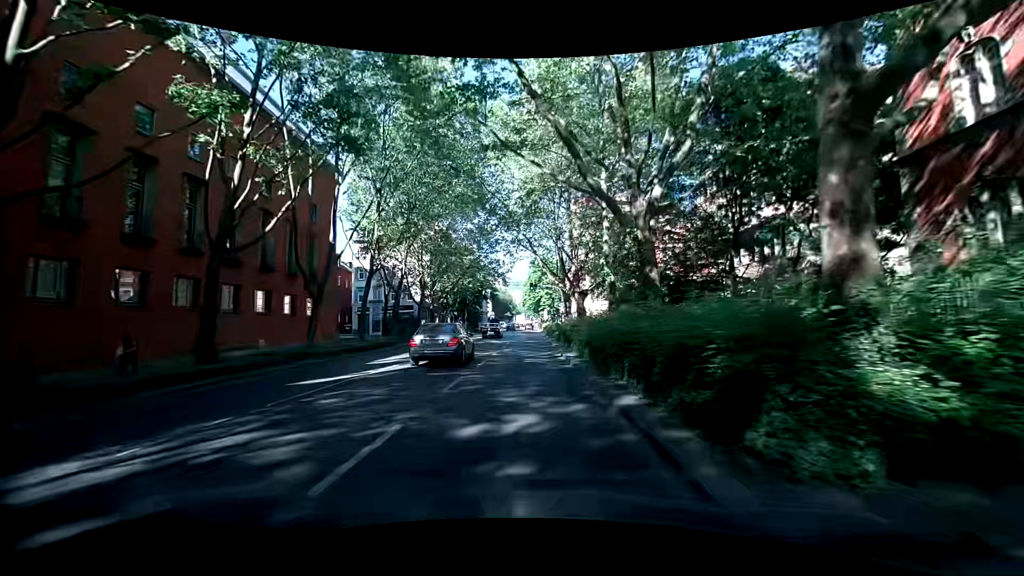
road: secondary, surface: asphalt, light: Day
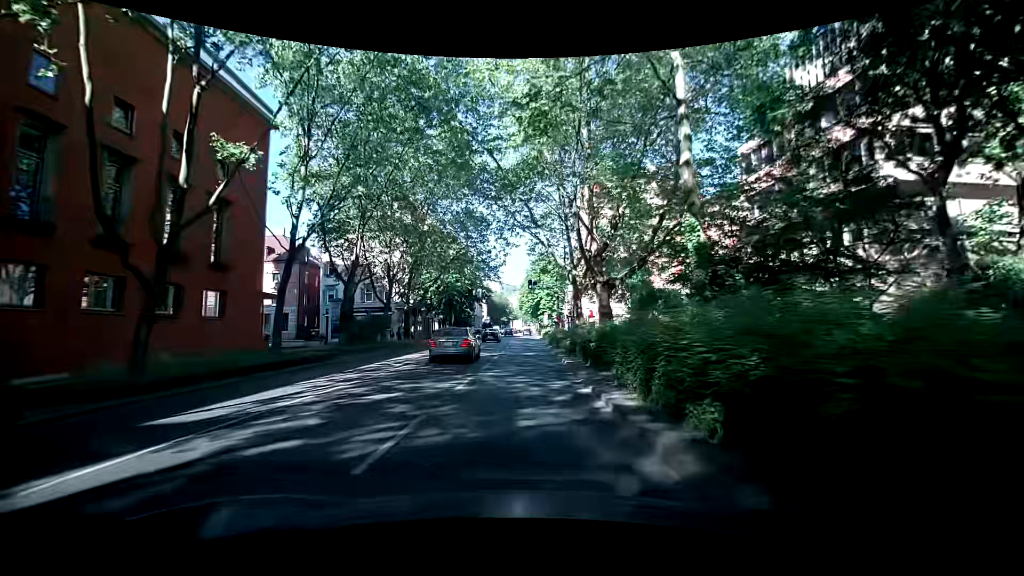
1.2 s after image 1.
(+0.1, +11.2) m; +1°
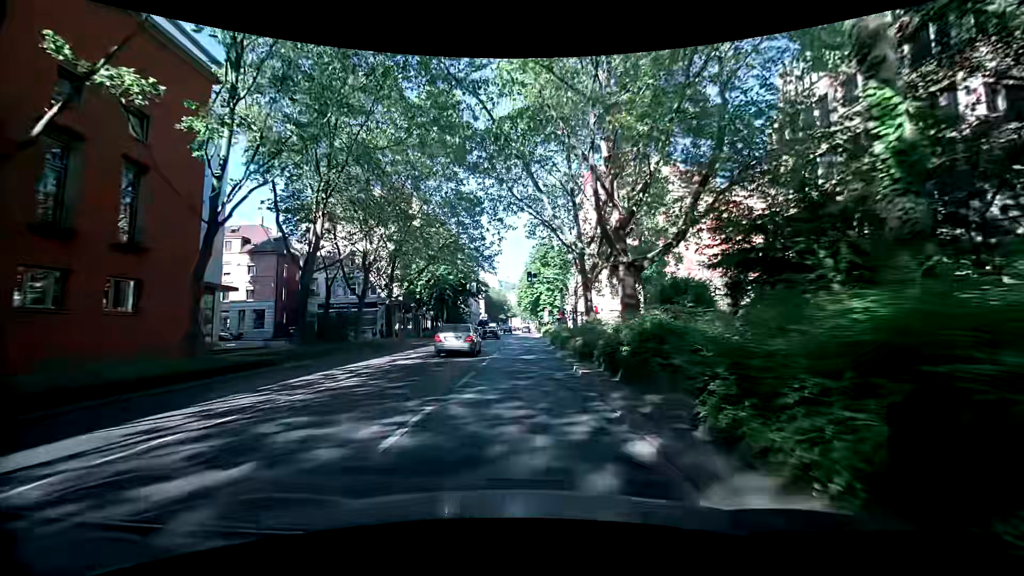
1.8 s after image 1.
(0.0, +5.7) m; +1°
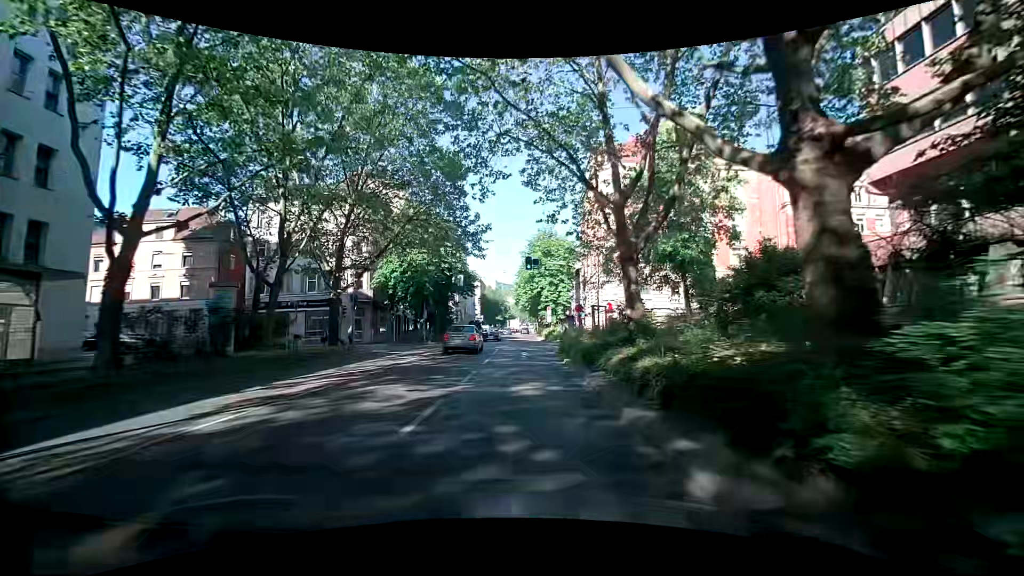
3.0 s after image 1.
(-0.1, +11.3) m; -1°
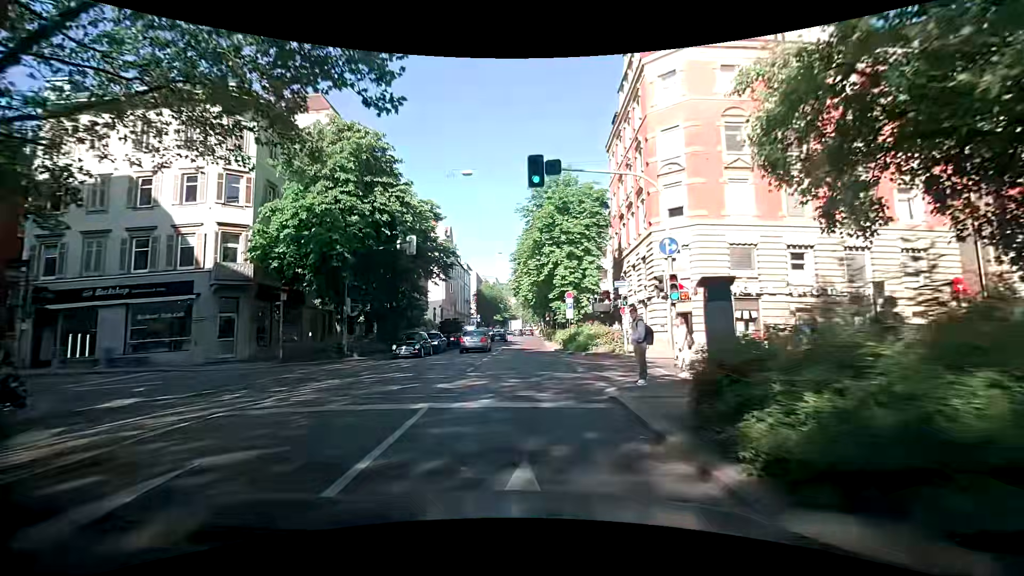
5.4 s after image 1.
(+0.2, +22.5) m; -1°
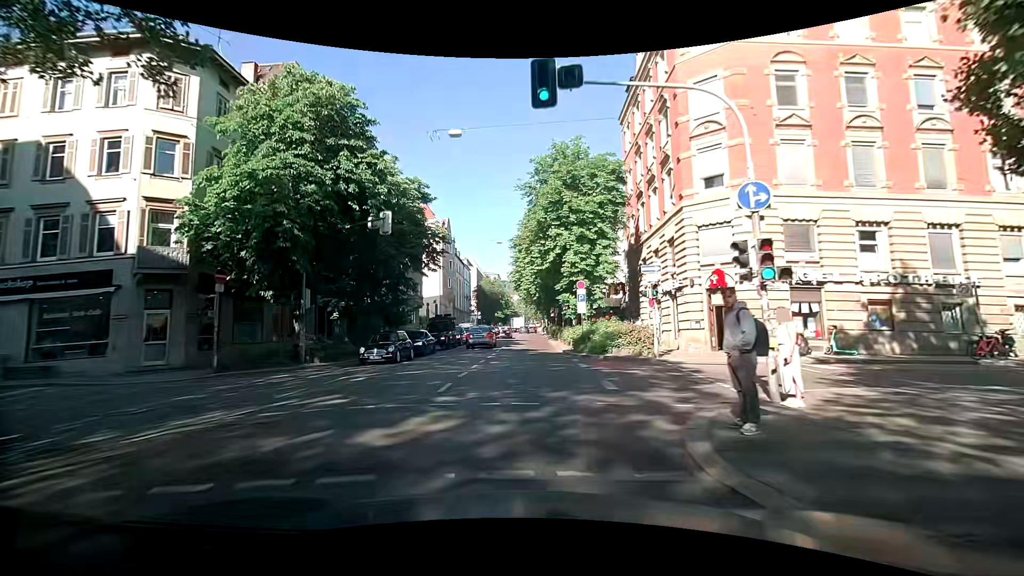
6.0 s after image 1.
(+0.1, +5.5) m; 0°
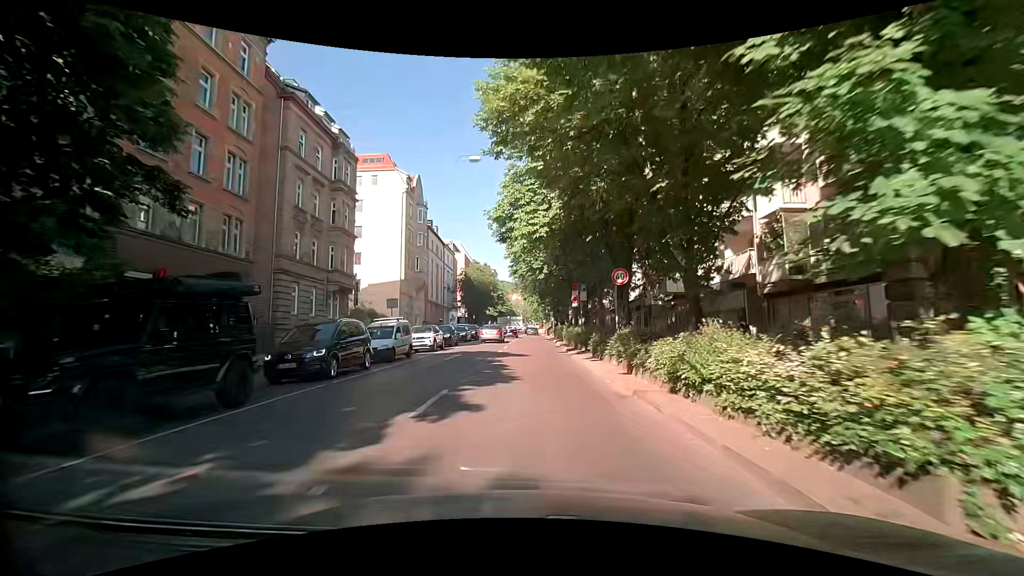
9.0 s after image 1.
(+0.2, +27.3) m; +1°
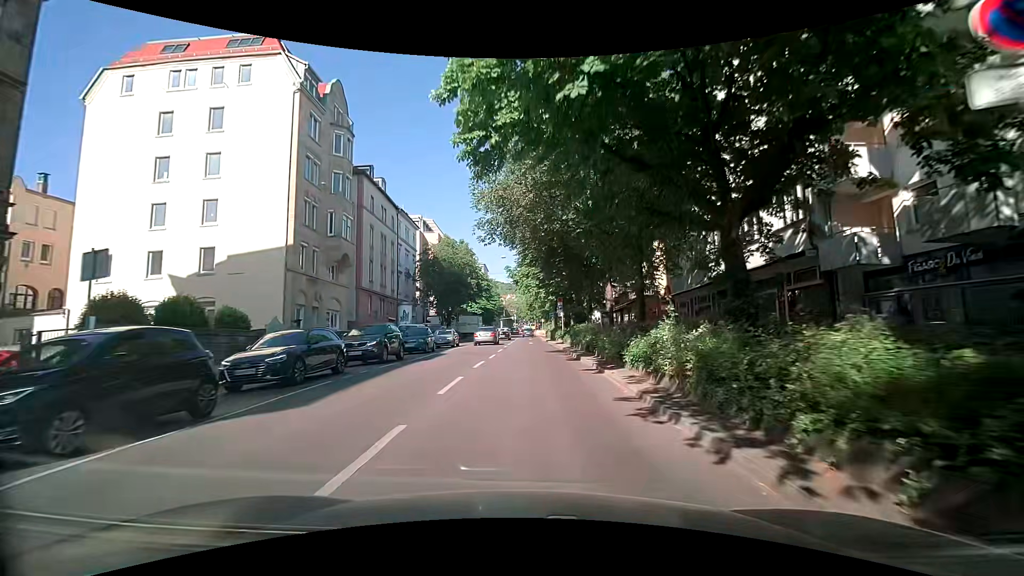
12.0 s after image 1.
(+0.2, +27.8) m; +2°
(0, +10) (0, +20) (0, +30) (-1, +40) (-1, +50) (-1, +60) (-1, +70) (-1, +80) (-2, +90) (-2, +100) m
